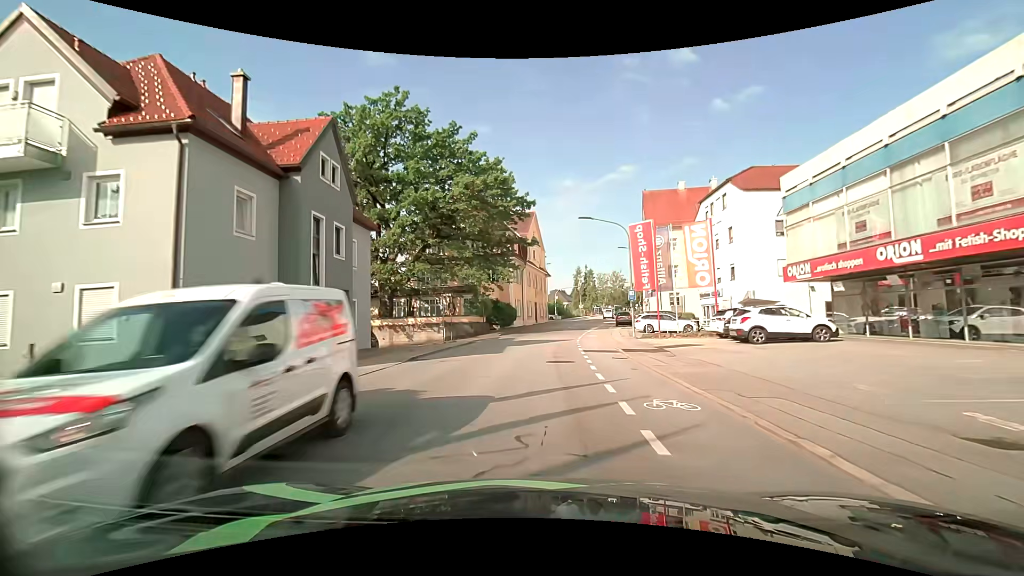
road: tertiary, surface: asphalt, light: Day
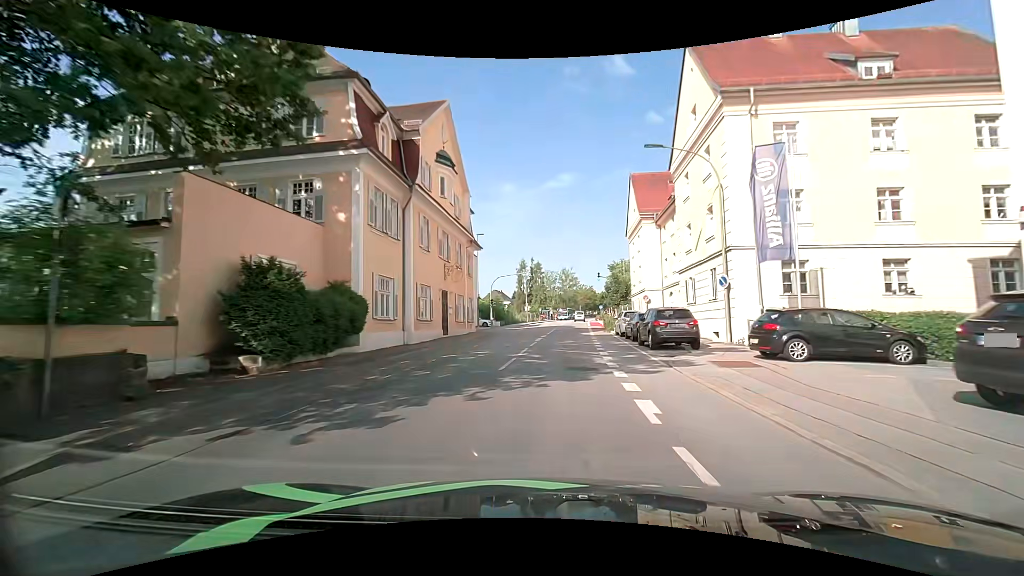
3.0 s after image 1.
(+1.5, +35.5) m; +7°
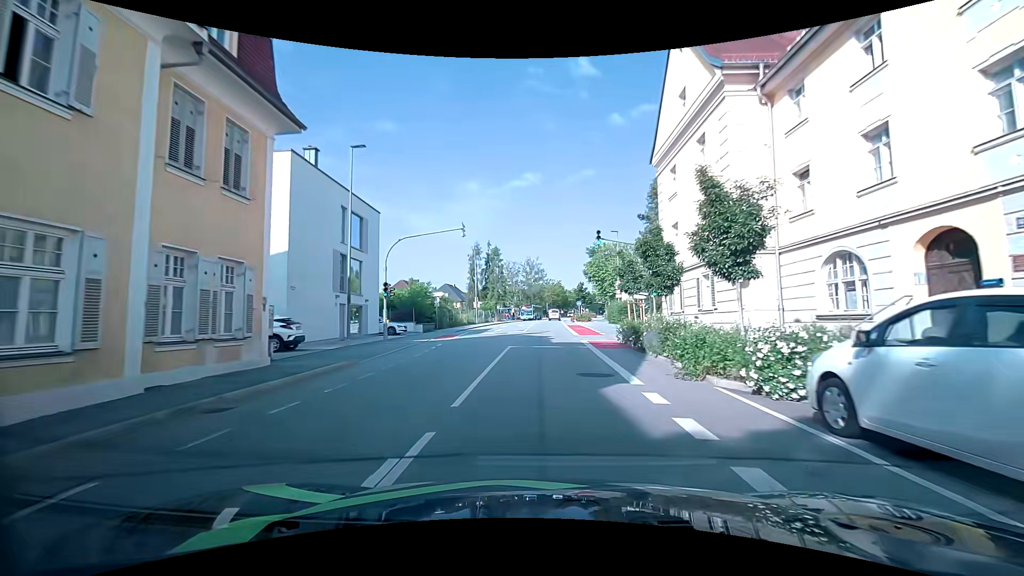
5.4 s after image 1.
(+1.3, +27.6) m; +4°
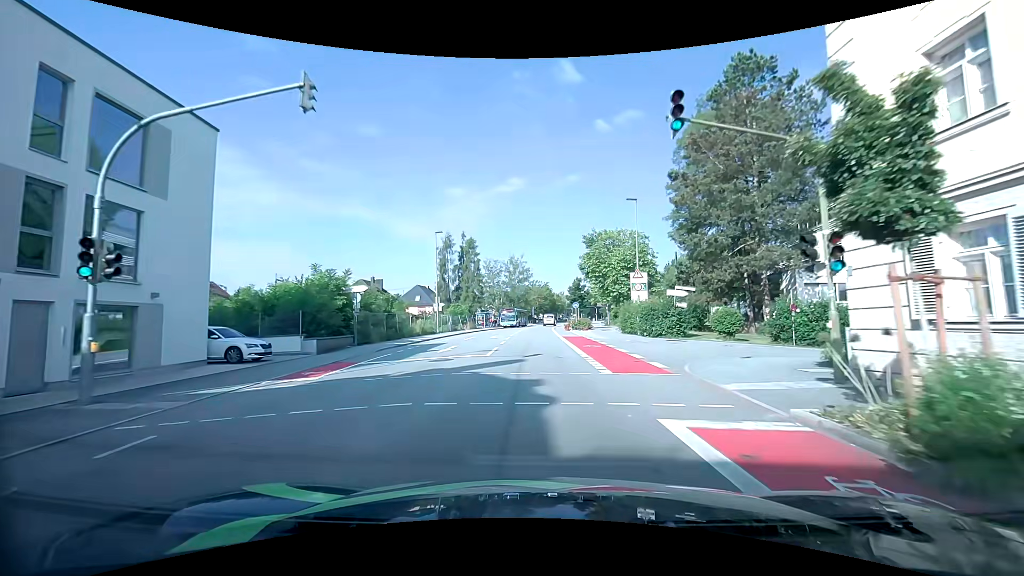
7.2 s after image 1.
(+0.4, +17.8) m; +1°
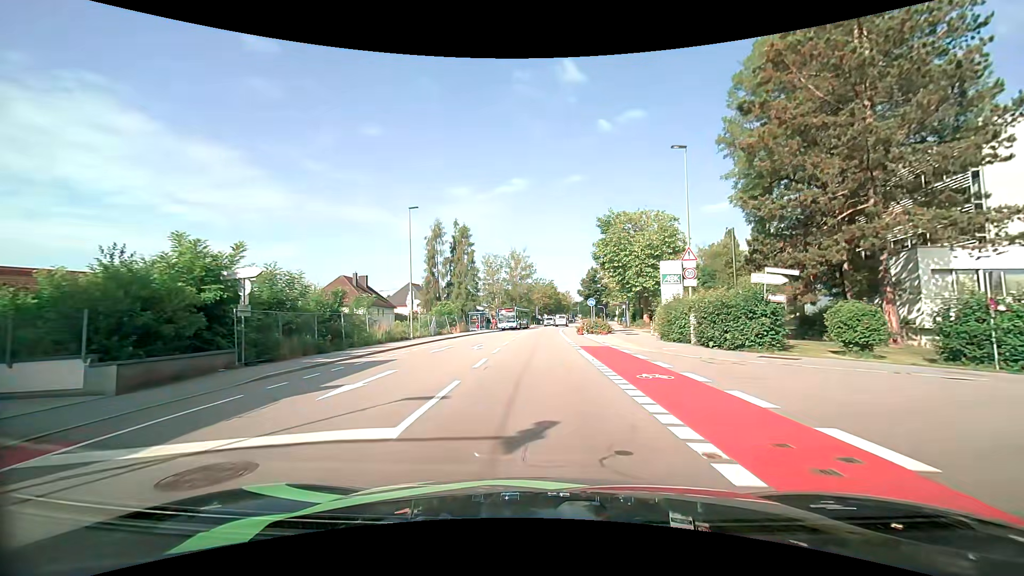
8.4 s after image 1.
(0.0, +11.8) m; 0°
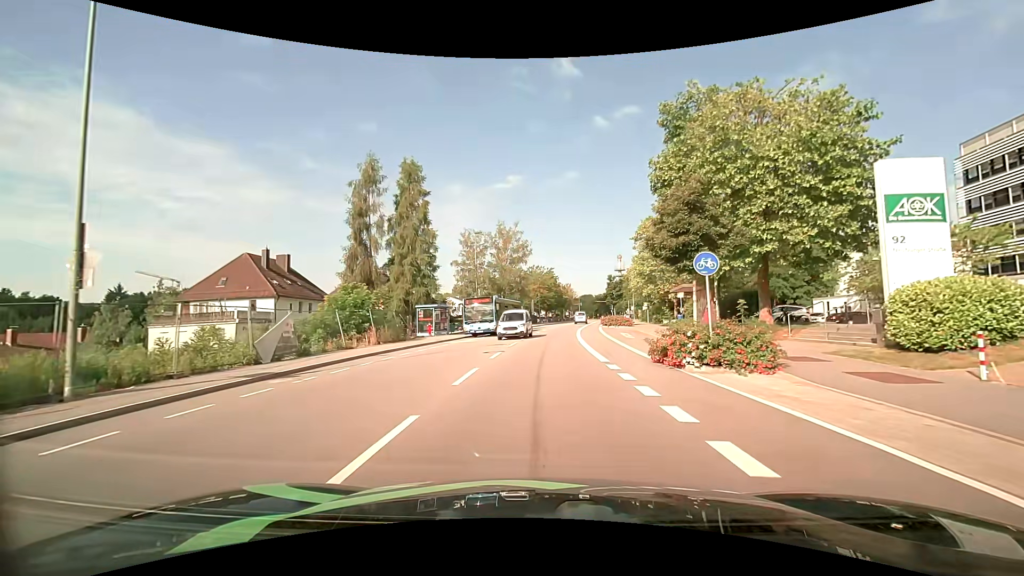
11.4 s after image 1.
(+0.2, +27.8) m; +1°
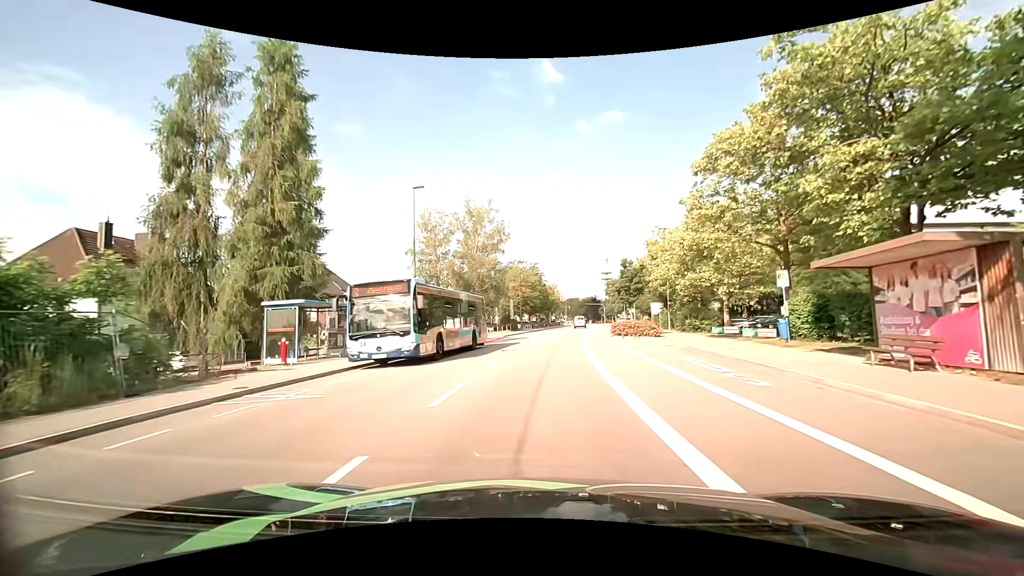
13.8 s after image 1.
(+0.4, +19.6) m; +1°
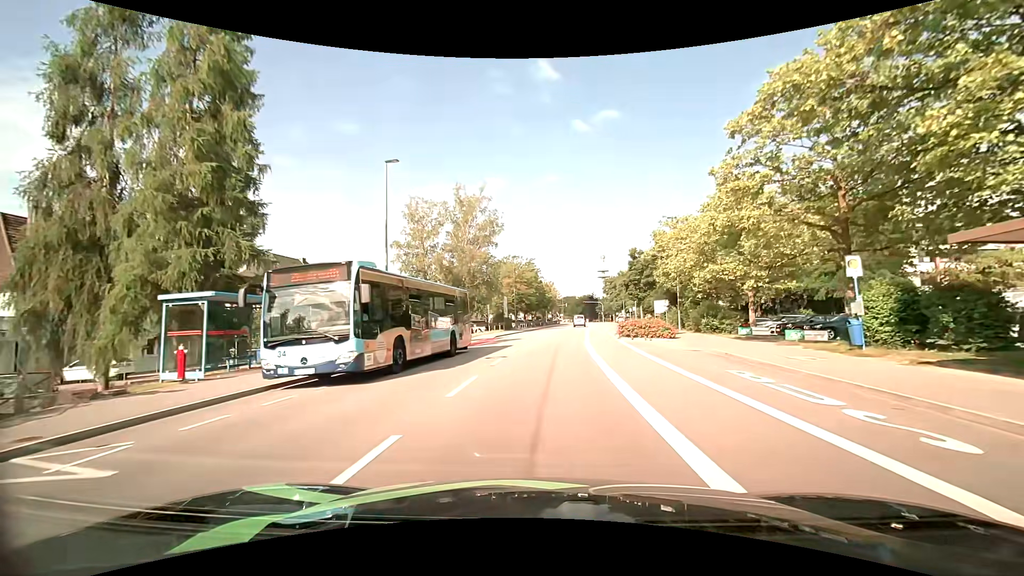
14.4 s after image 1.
(0.0, +5.1) m; +1°
(0, +10) (0, +20) (+1, +30) (+2, +40) (+3, +50) (+4, +60) (+5, +70) (+6, +80) (+7, +90) (+8, +100) m
